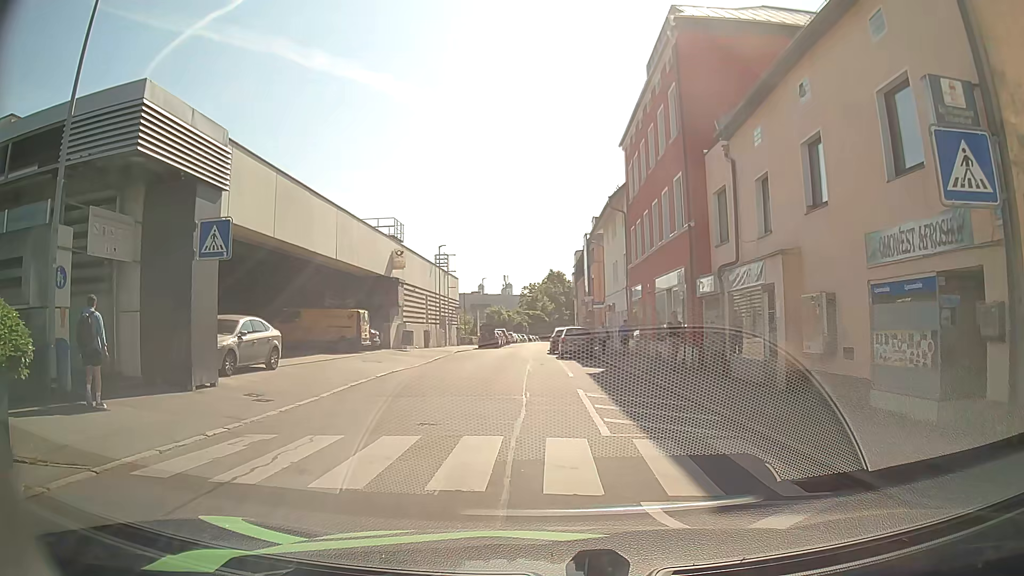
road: residential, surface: asphalt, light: Day
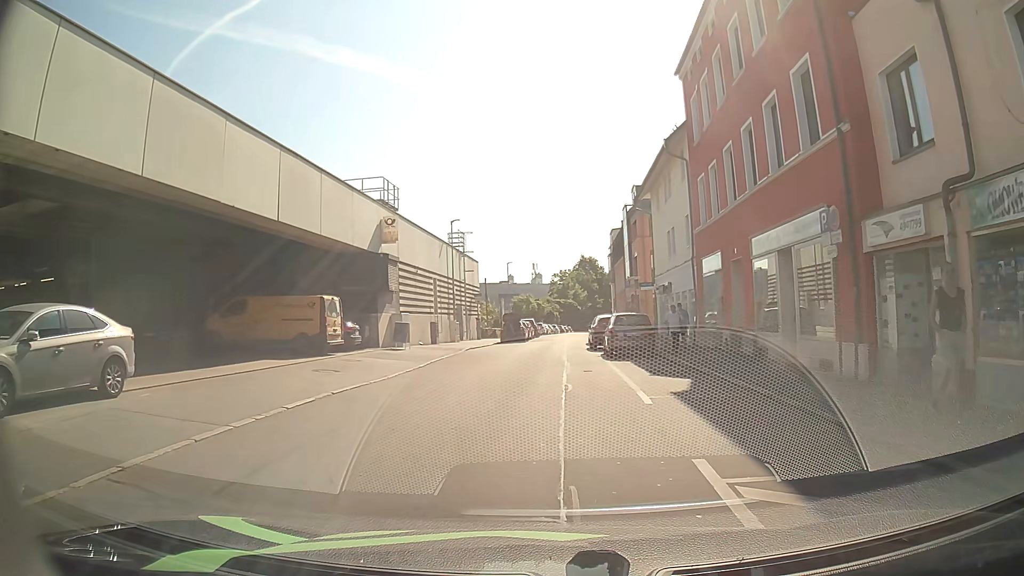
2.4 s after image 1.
(-0.3, +9.5) m; -3°
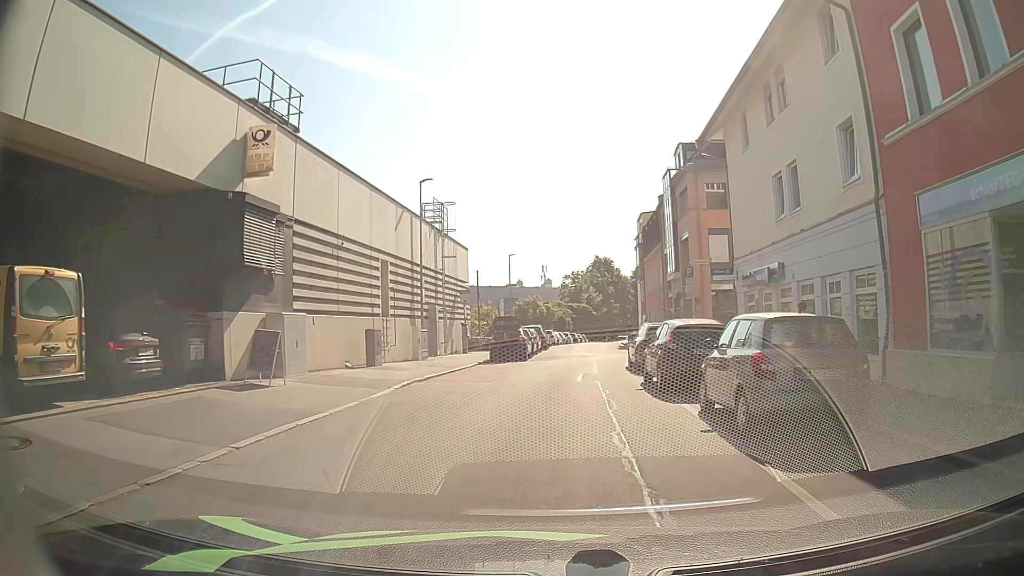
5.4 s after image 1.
(0.0, +15.0) m; +1°
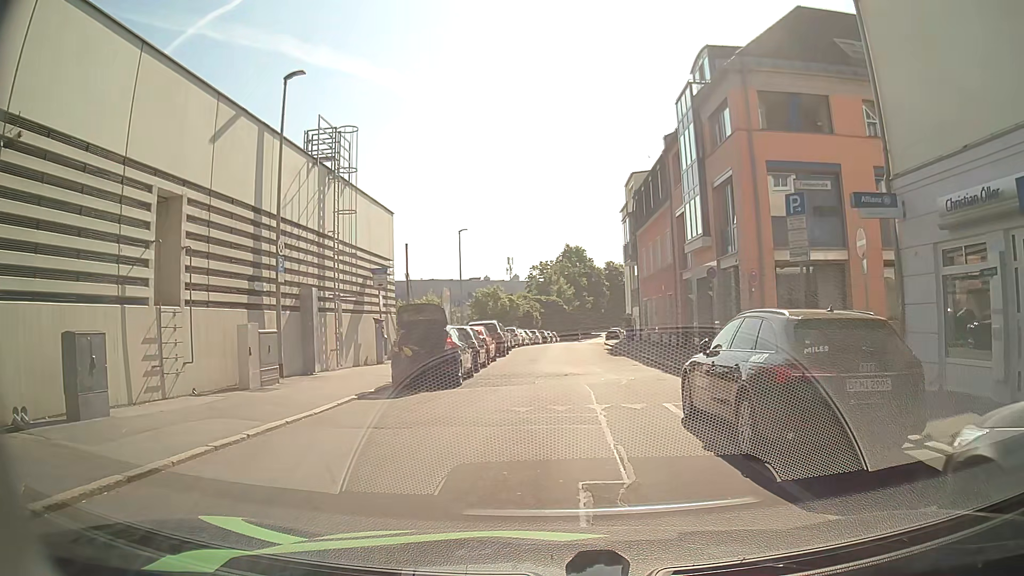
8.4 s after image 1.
(+0.1, +13.6) m; +2°
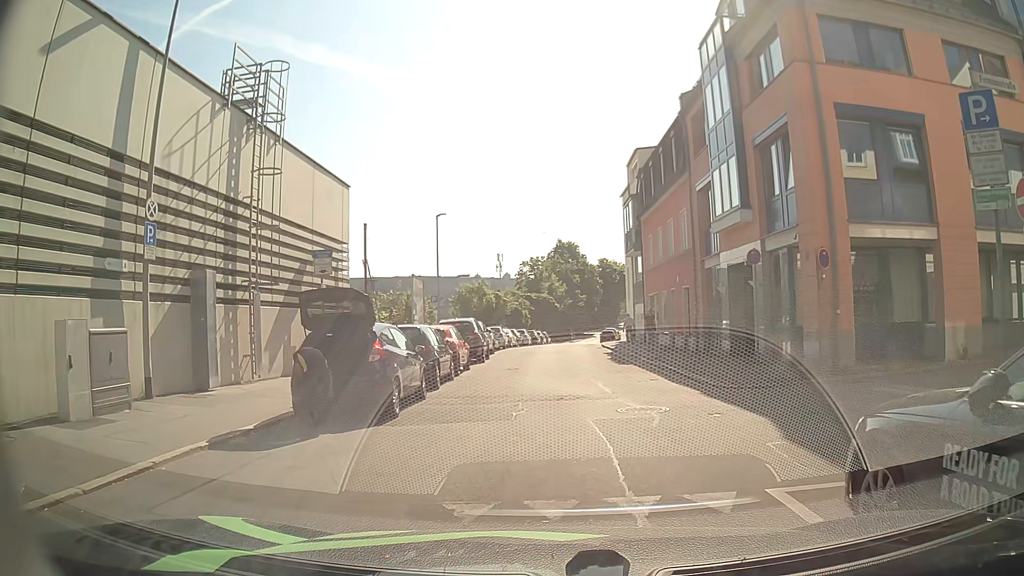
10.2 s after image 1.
(+0.1, +5.8) m; -1°
